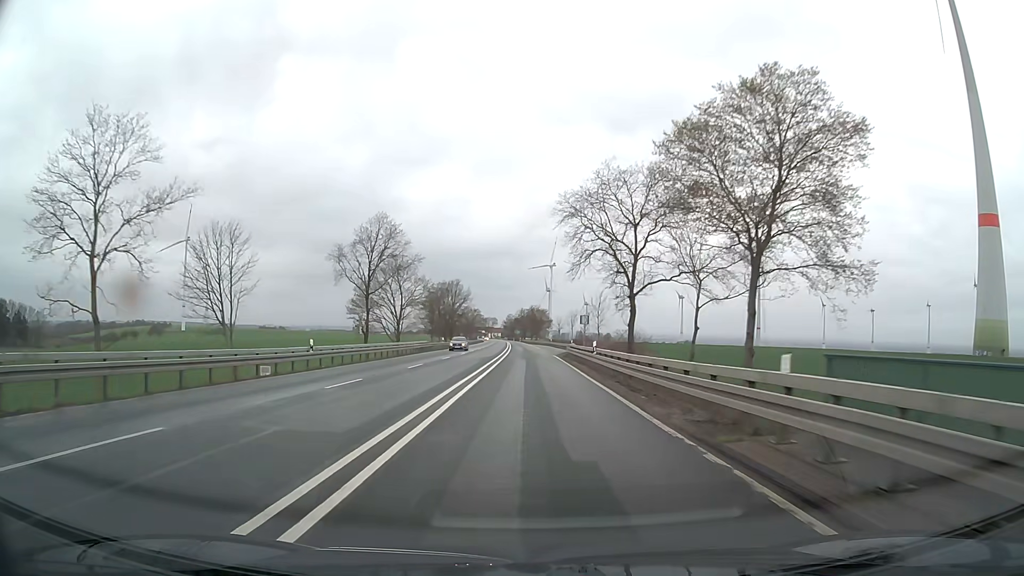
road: primary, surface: asphalt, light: Day
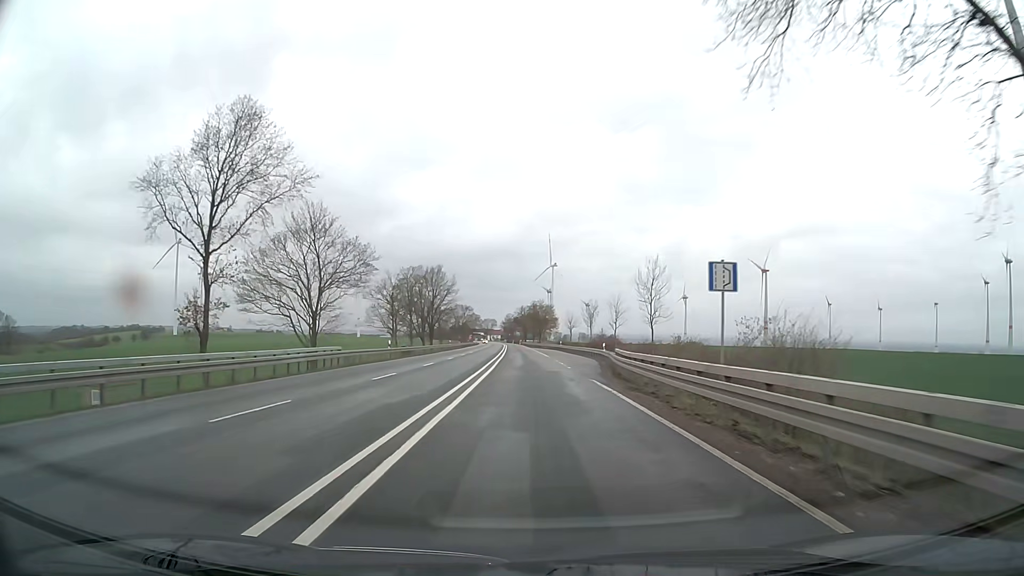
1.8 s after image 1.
(-0.1, +32.4) m; 0°
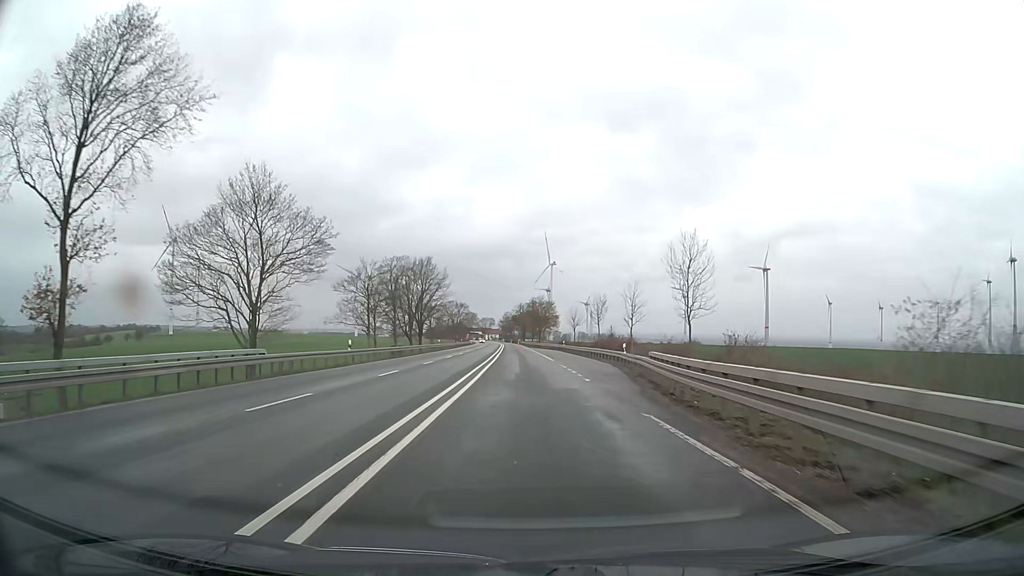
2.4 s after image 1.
(0.0, +10.8) m; 0°
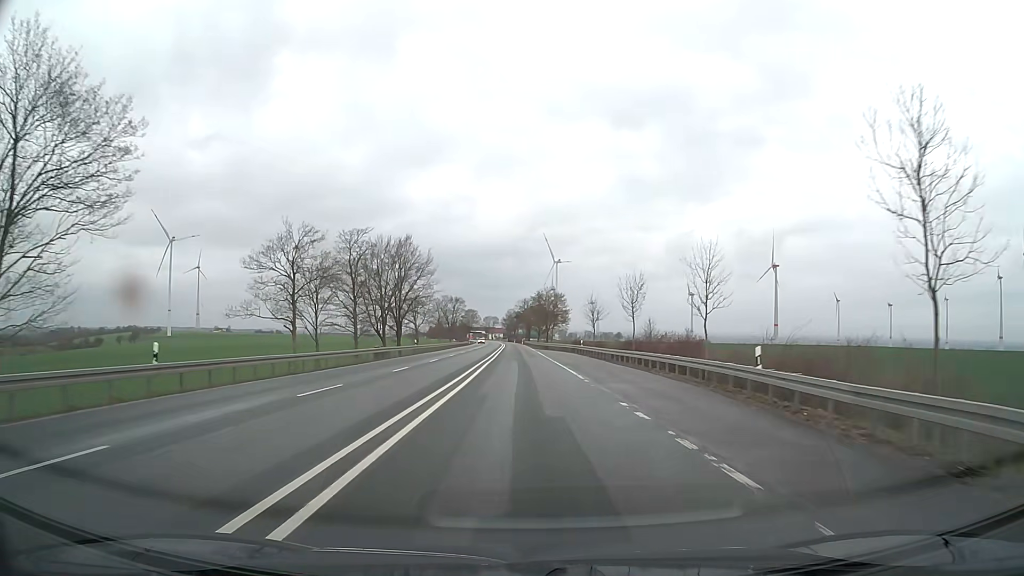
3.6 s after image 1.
(-0.1, +21.6) m; 0°
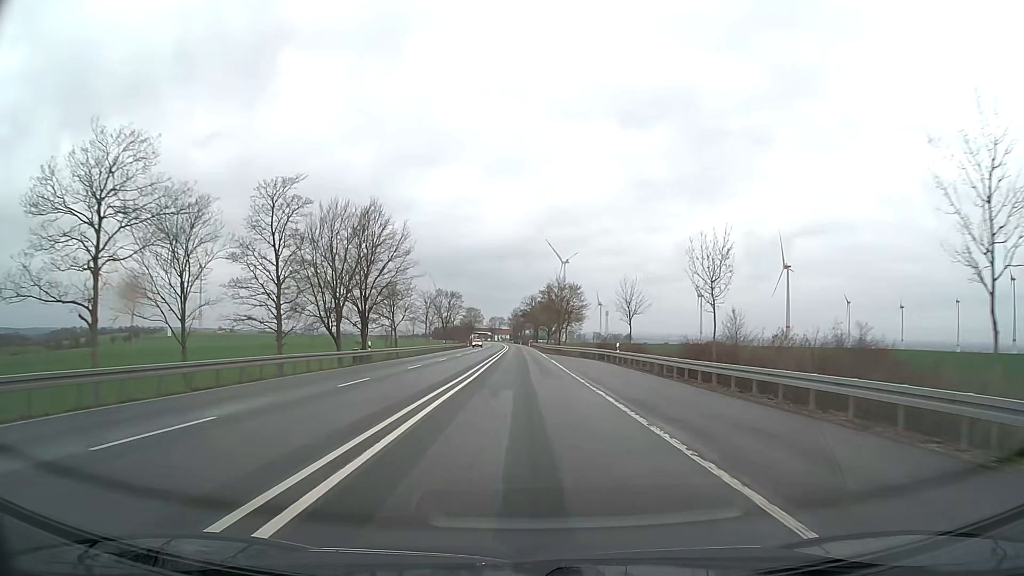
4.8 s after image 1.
(-0.1, +21.5) m; -1°
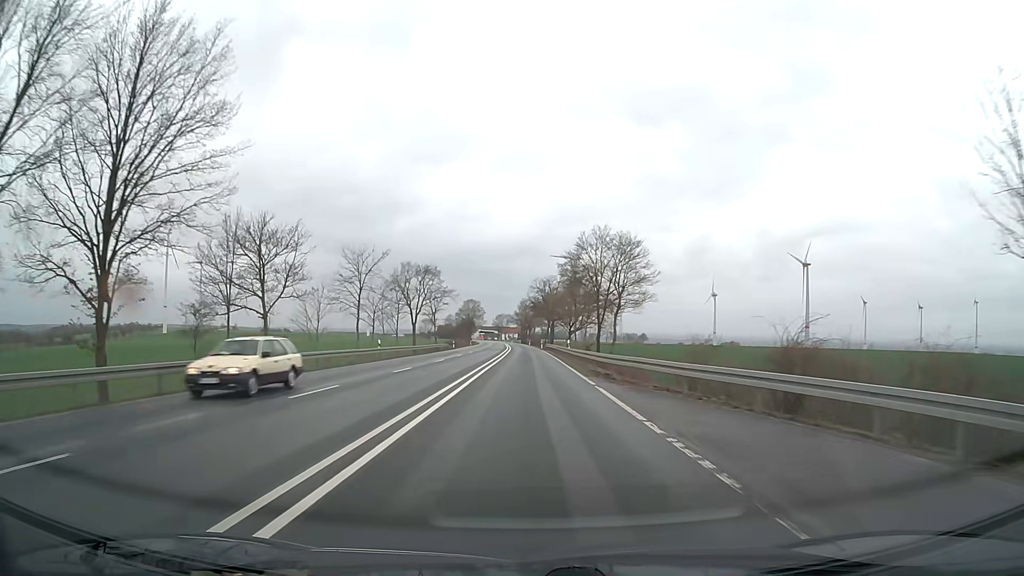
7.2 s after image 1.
(-0.3, +43.0) m; -1°
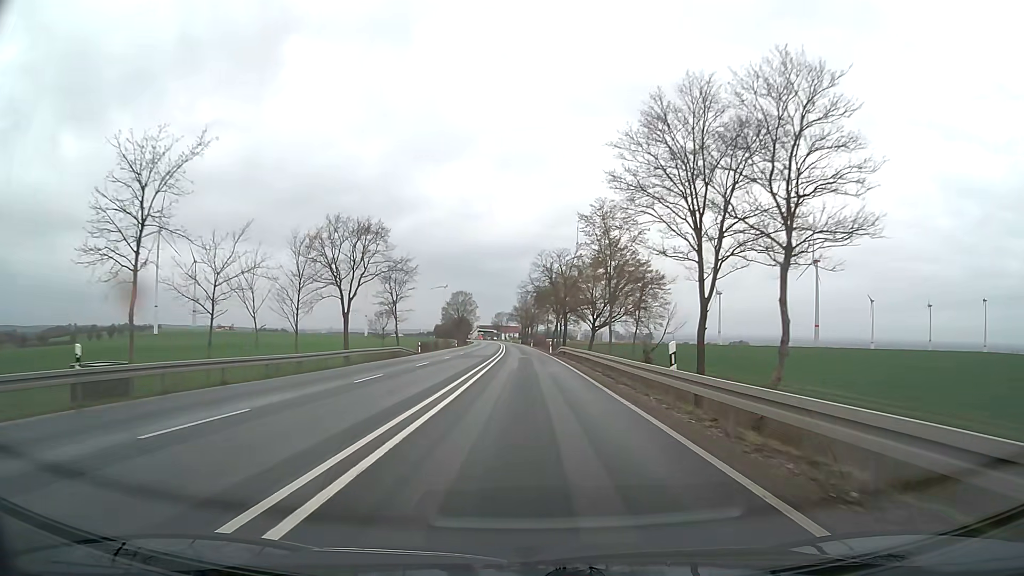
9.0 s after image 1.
(0.0, +32.2) m; 0°
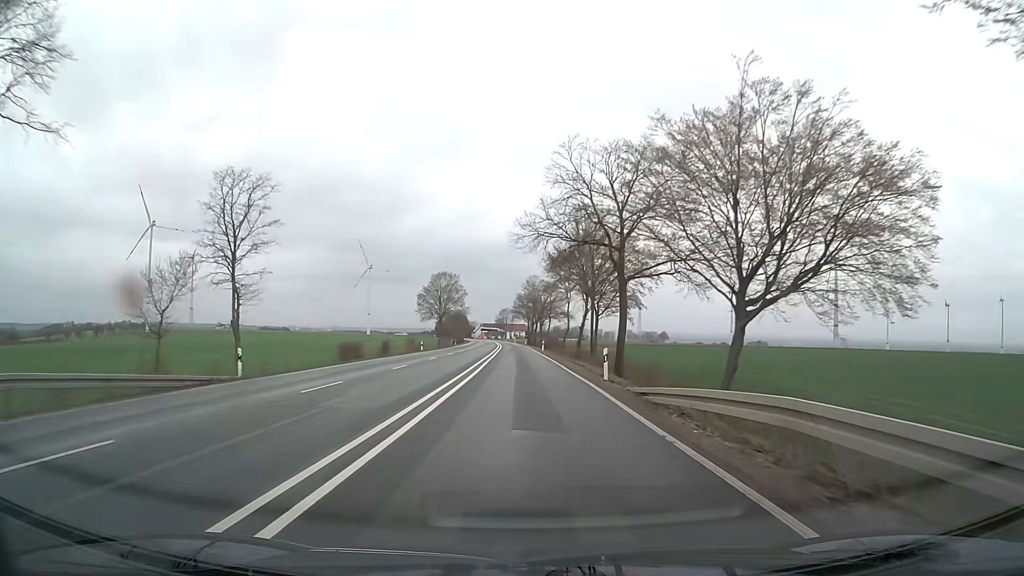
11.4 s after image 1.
(0.0, +42.9) m; -1°
(0, +10) (0, +20) (0, +30) (0, +40) (0, +50) (-1, +60) (-1, +70) (-1, +80) (-2, +90) (-2, +100) m
